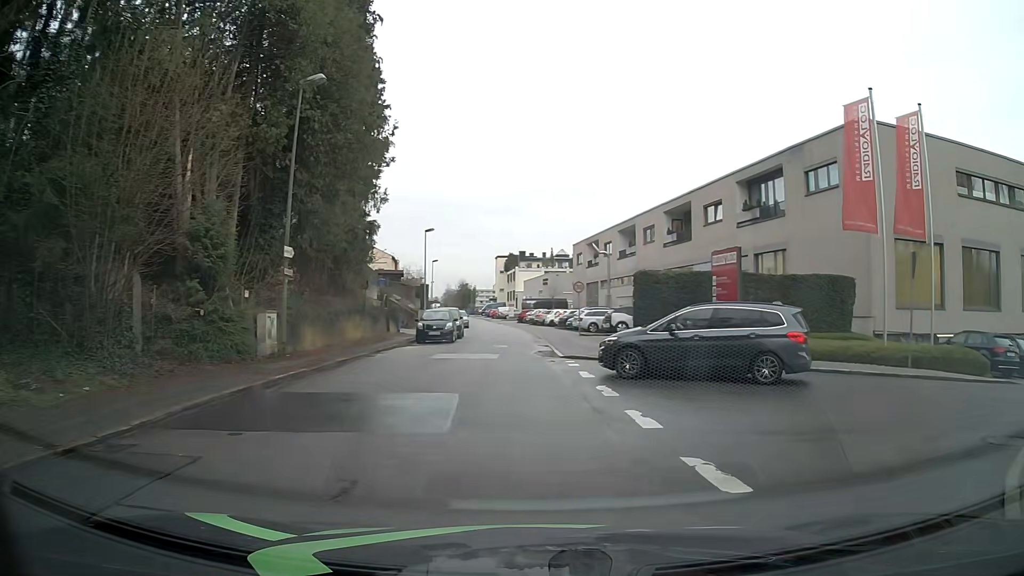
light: Day
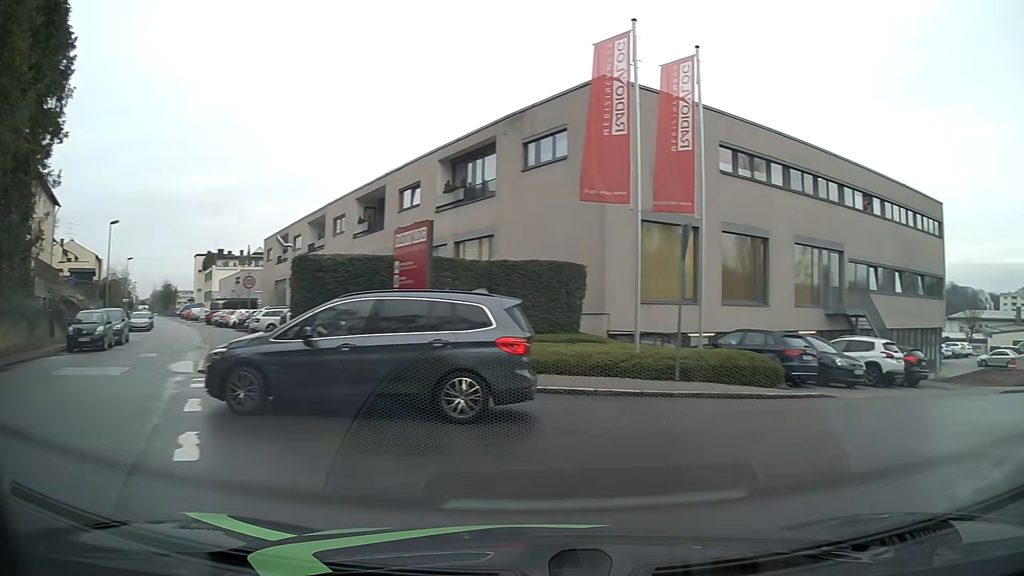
(+0.9, +5.1) m; +25°
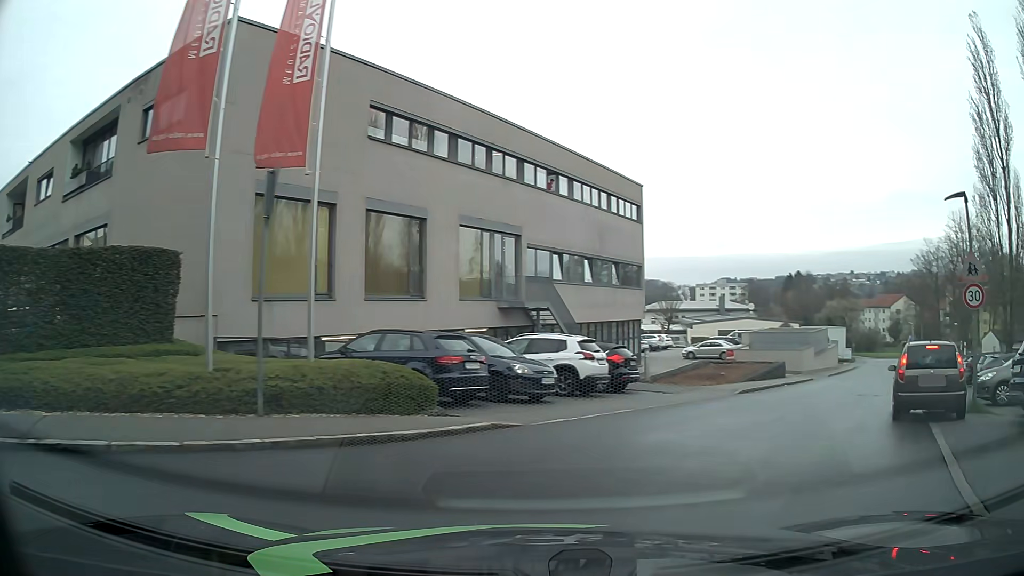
(+1.3, +4.9) m; +29°
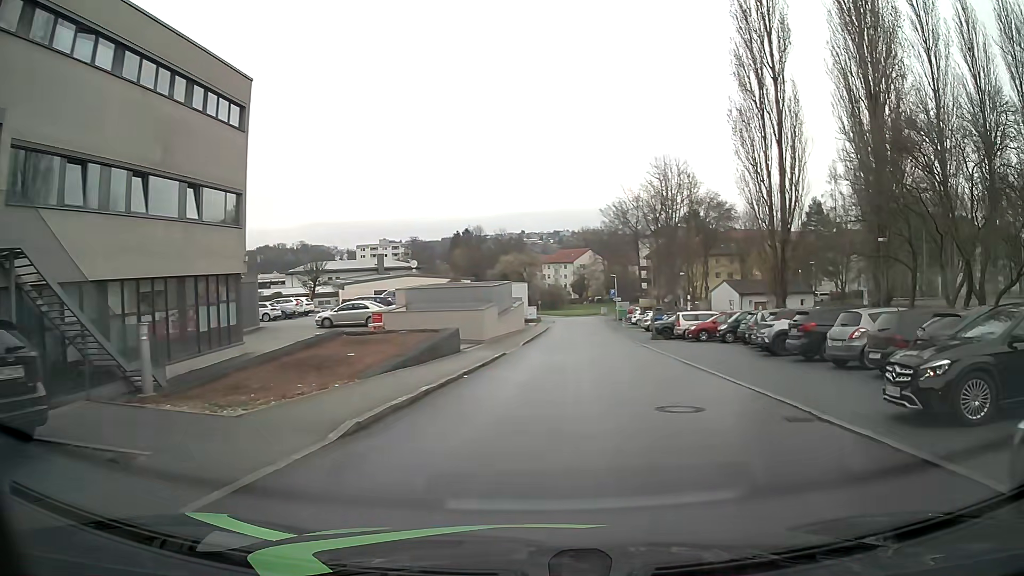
(+4.1, +13.9) m; +27°
